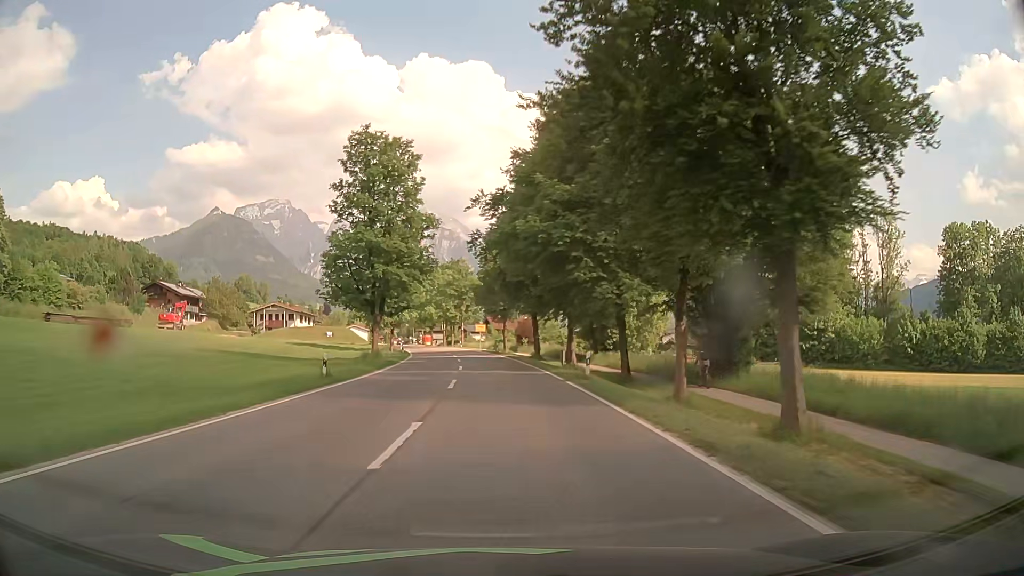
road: secondary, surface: asphalt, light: Day
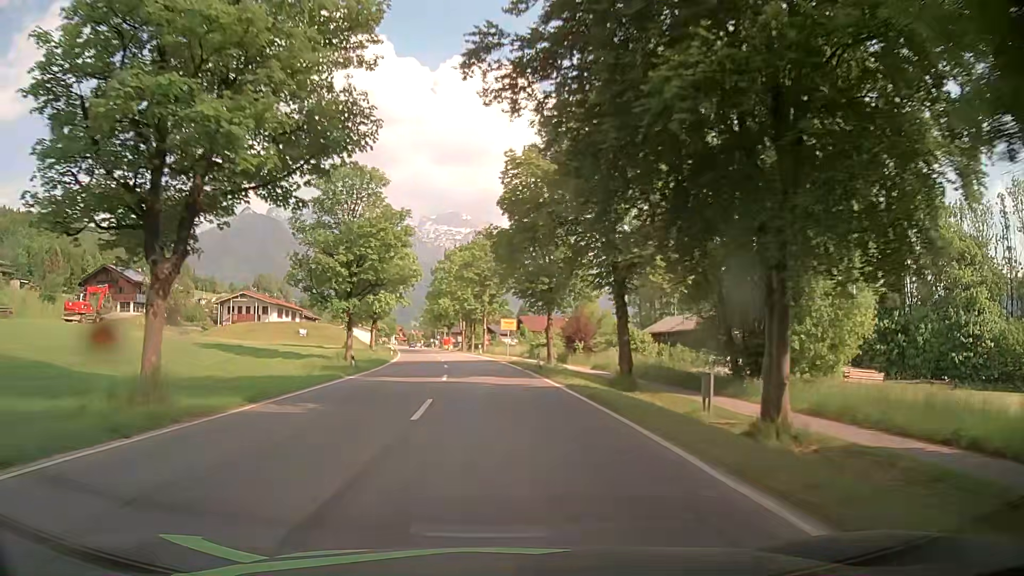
(-0.7, +31.3) m; -3°
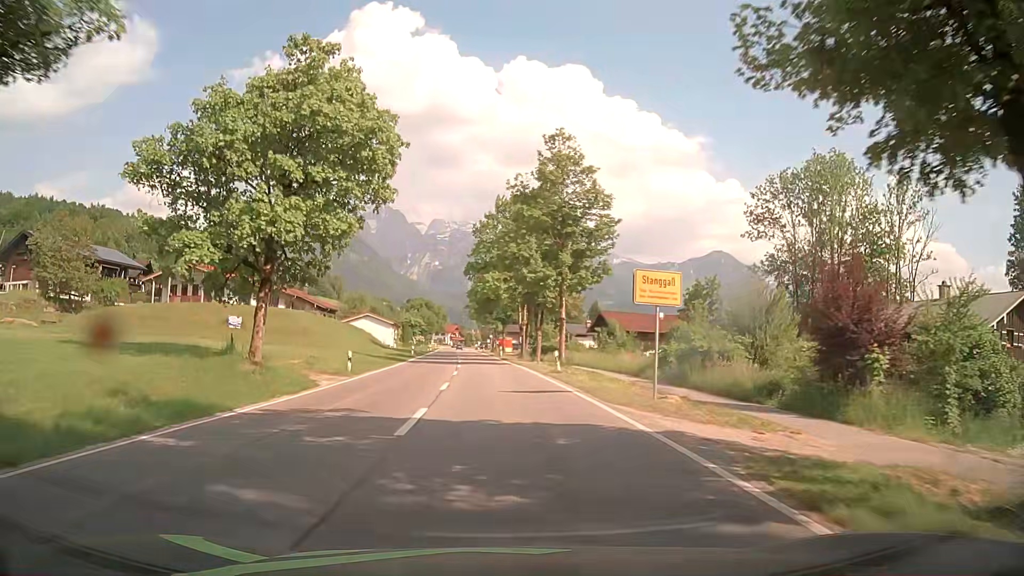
(-1.7, +37.7) m; -6°
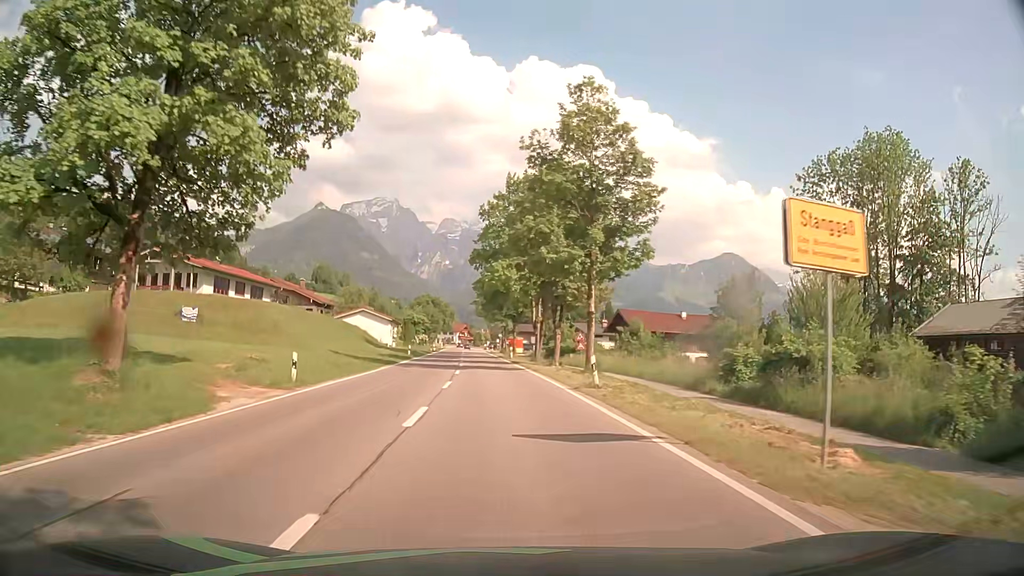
(0.0, +8.8) m; -1°
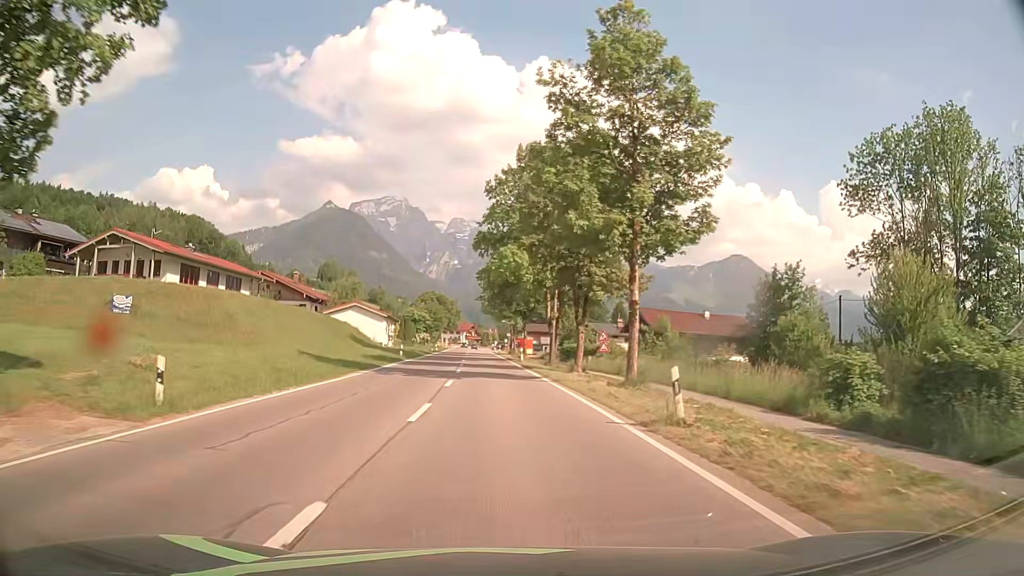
(0.0, +8.5) m; 0°
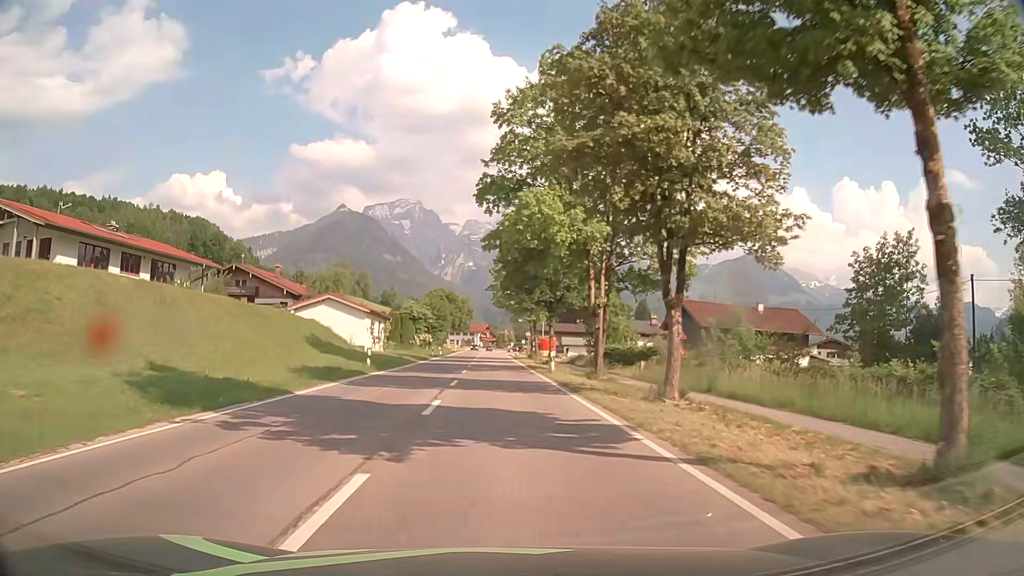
(-0.2, +16.4) m; -2°
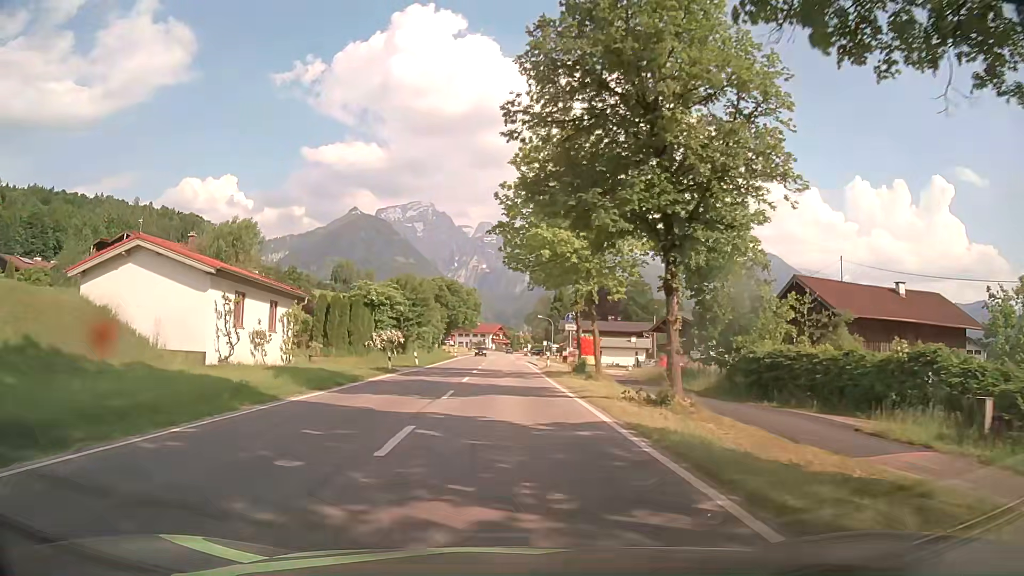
(-0.4, +31.6) m; -1°
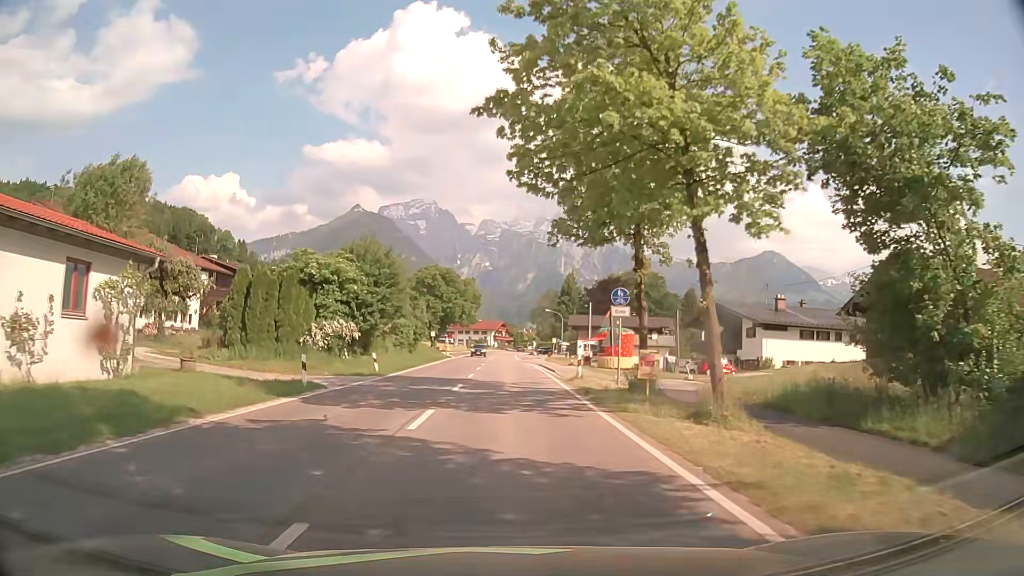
(0.0, +15.4) m; 0°
(0, +10) (0, +20) (0, +30) (0, +40) (0, +50) (0, +60) (0, +70) (0, +80) (0, +90) (0, +100) m
